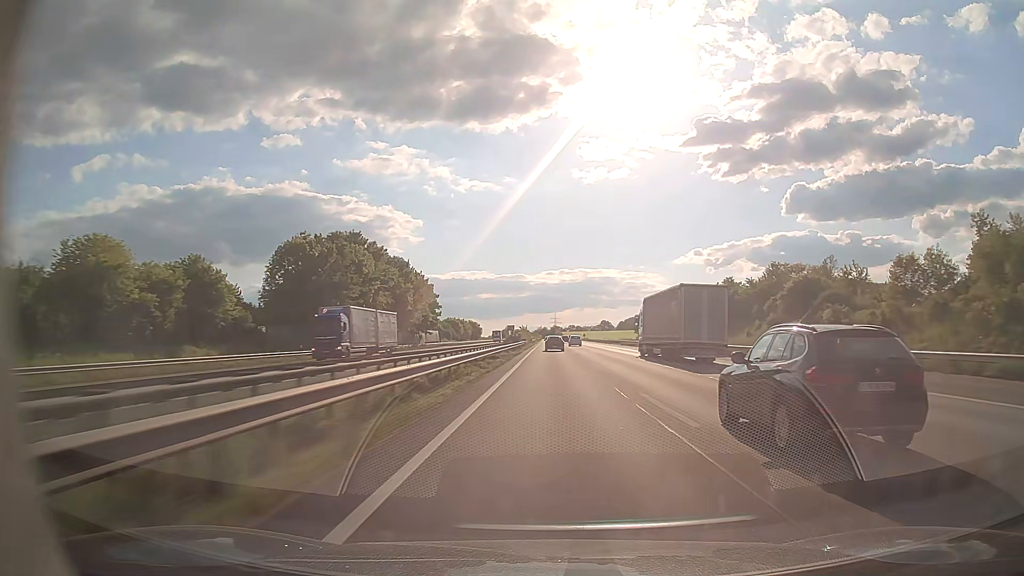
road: motorway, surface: asphalt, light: Day
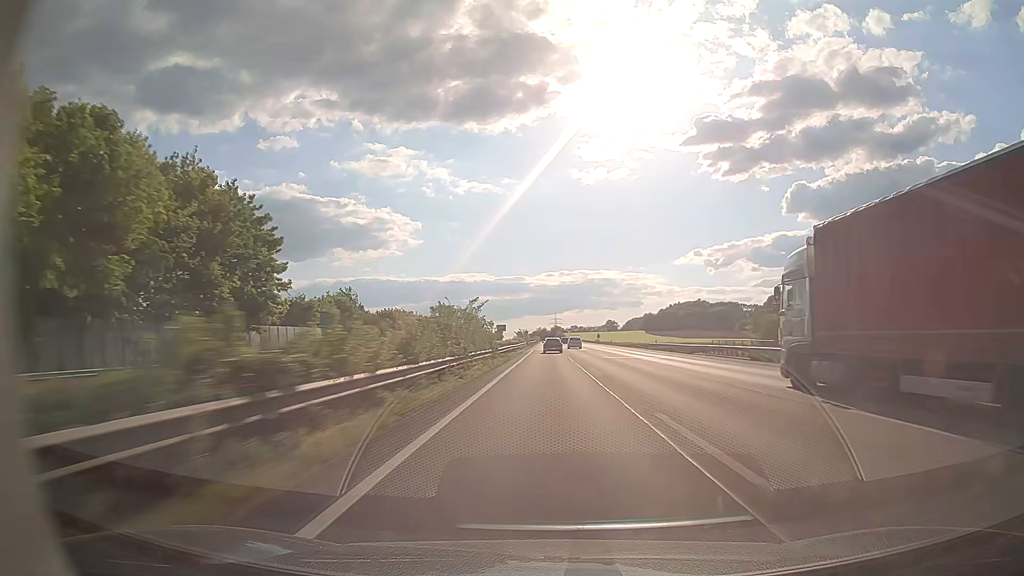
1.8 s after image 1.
(+0.2, +75.7) m; 0°
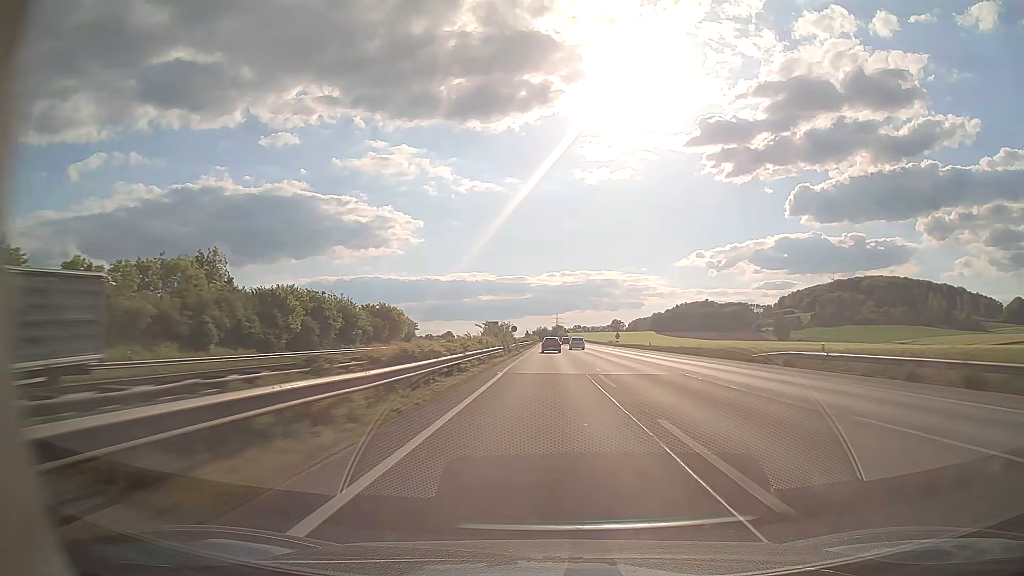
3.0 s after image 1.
(+0.1, +50.7) m; 0°
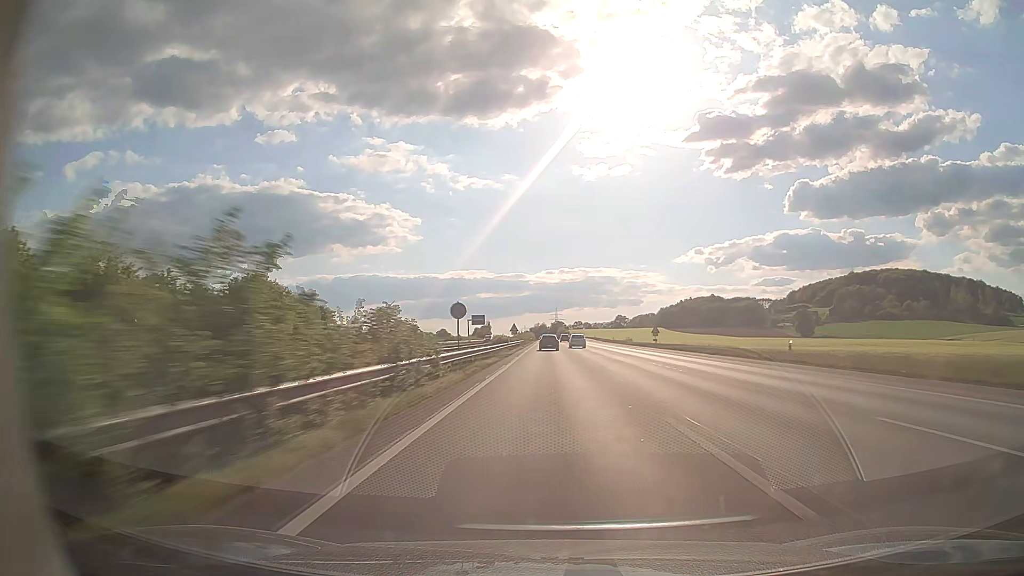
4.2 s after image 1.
(0.0, +50.8) m; 0°
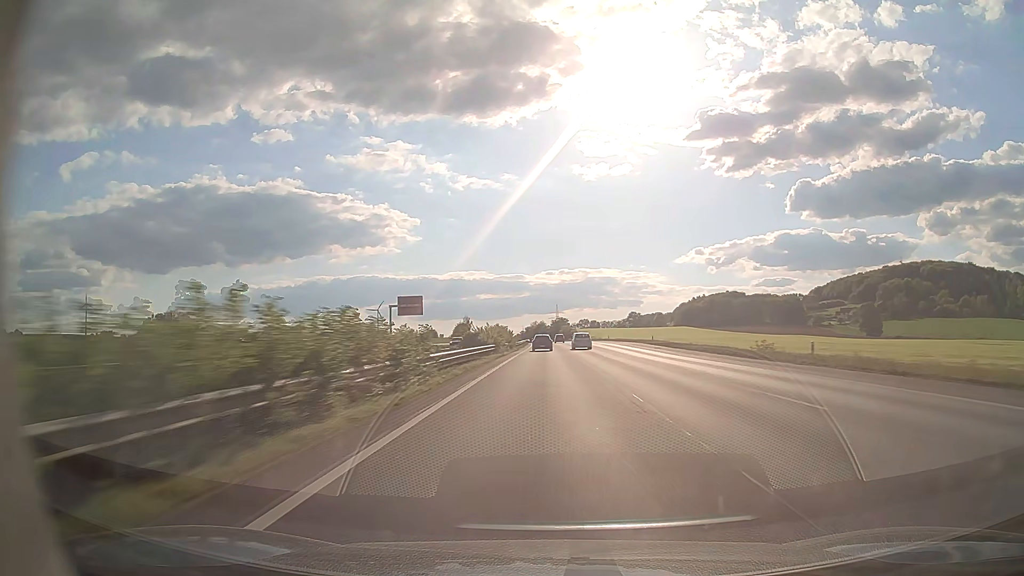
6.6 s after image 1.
(+0.1, +100.4) m; 0°
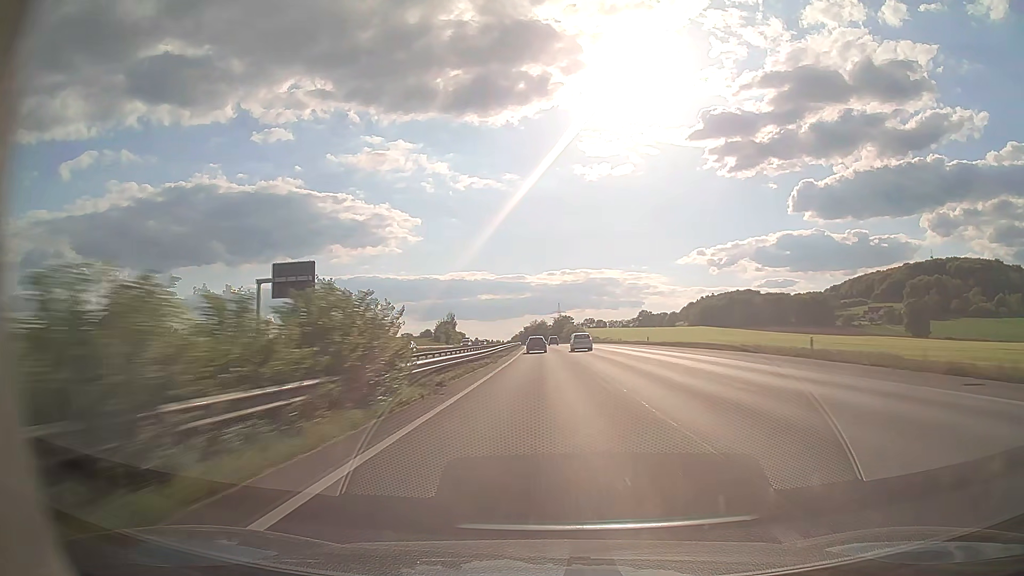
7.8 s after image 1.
(-0.1, +49.6) m; 0°
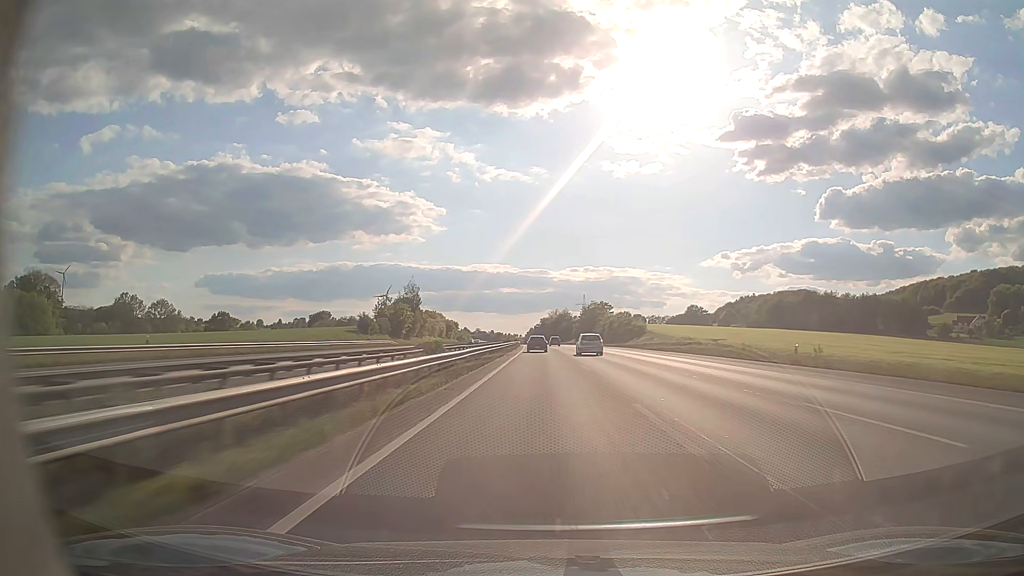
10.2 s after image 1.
(-1.3, +98.5) m; -2°
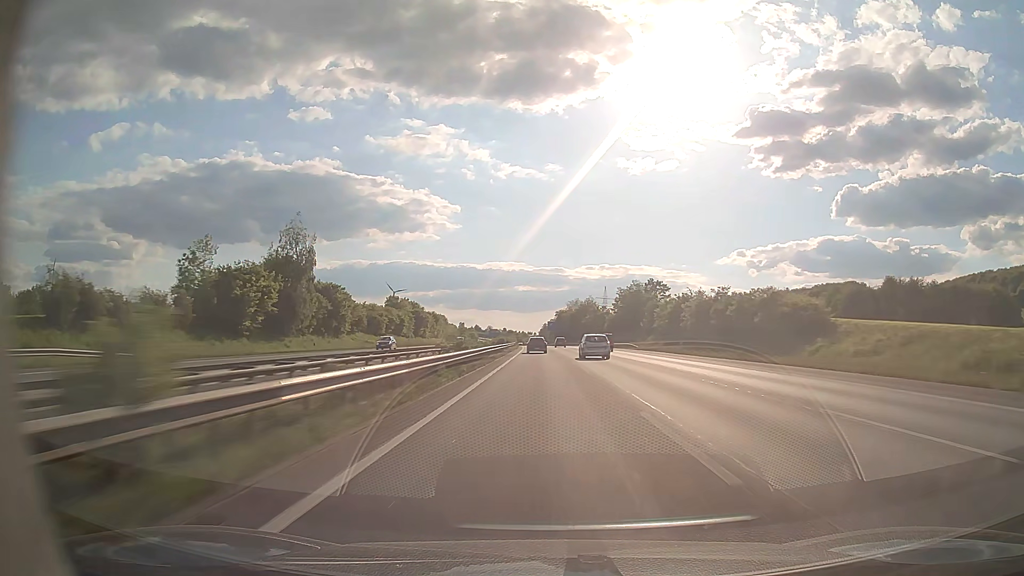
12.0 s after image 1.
(-0.8, +73.2) m; -1°
(0, +10) (0, +20) (0, +30) (0, +40) (0, +50) (-1, +60) (-1, +70) (-1, +80) (-1, +90) (-2, +100) m
